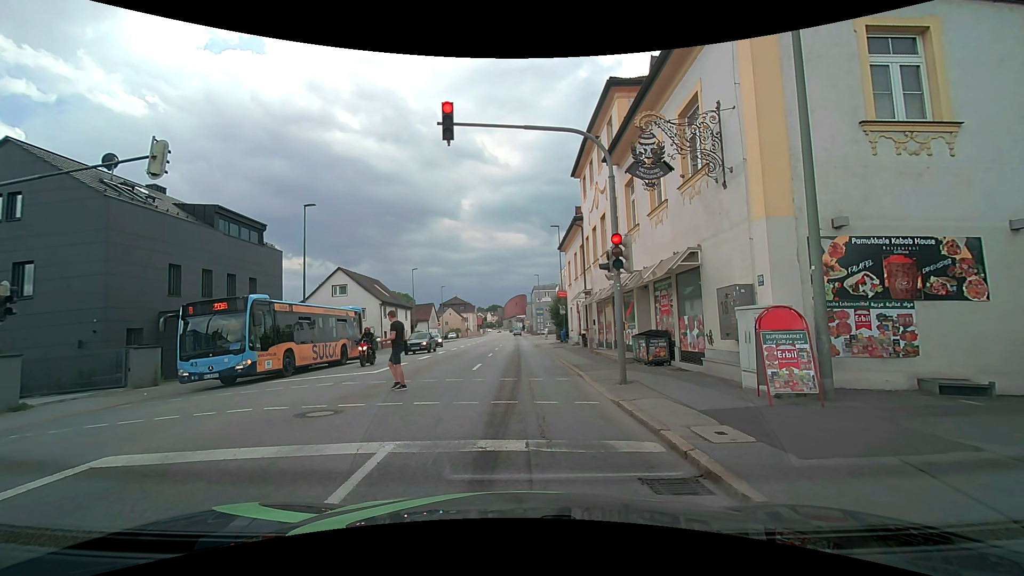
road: tertiary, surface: asphalt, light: Day
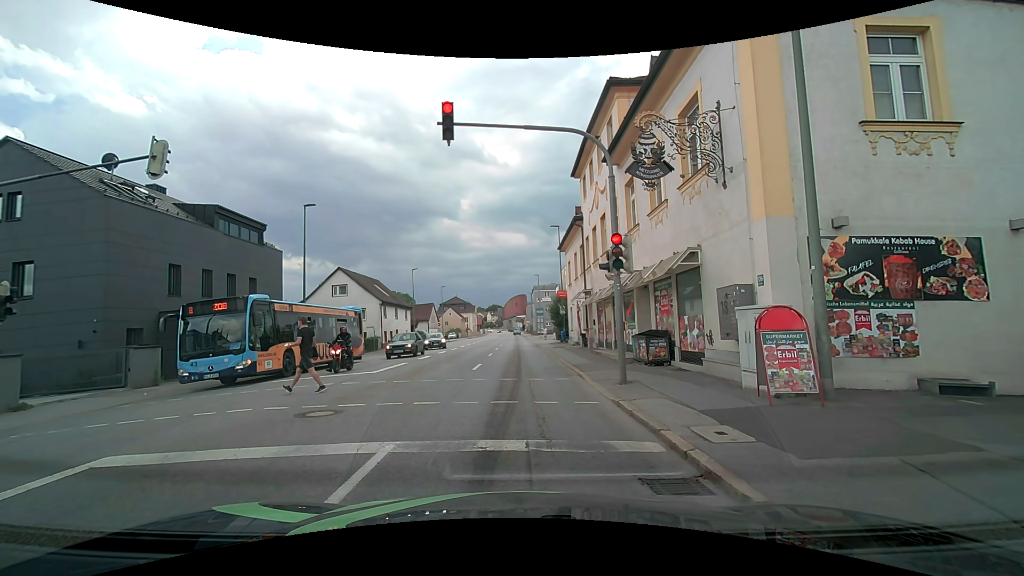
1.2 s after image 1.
(0.0, 0.0) m; 0°
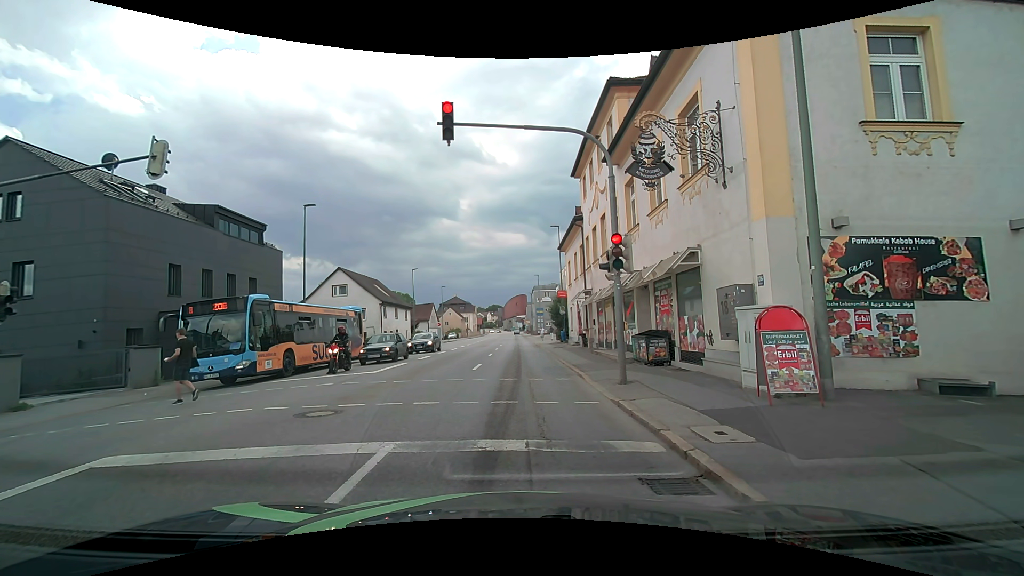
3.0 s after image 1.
(0.0, 0.0) m; 0°
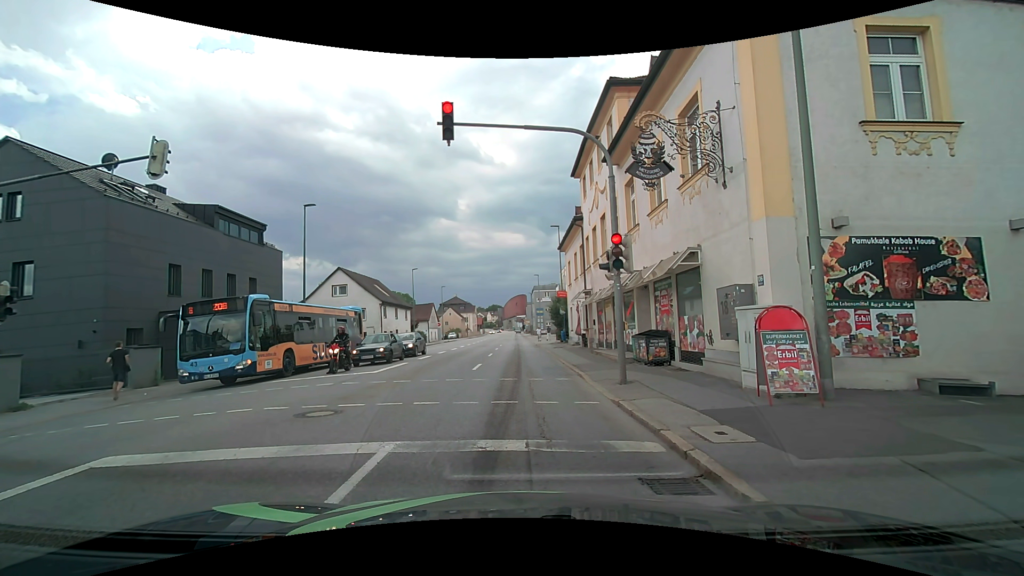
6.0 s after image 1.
(0.0, 0.0) m; 0°
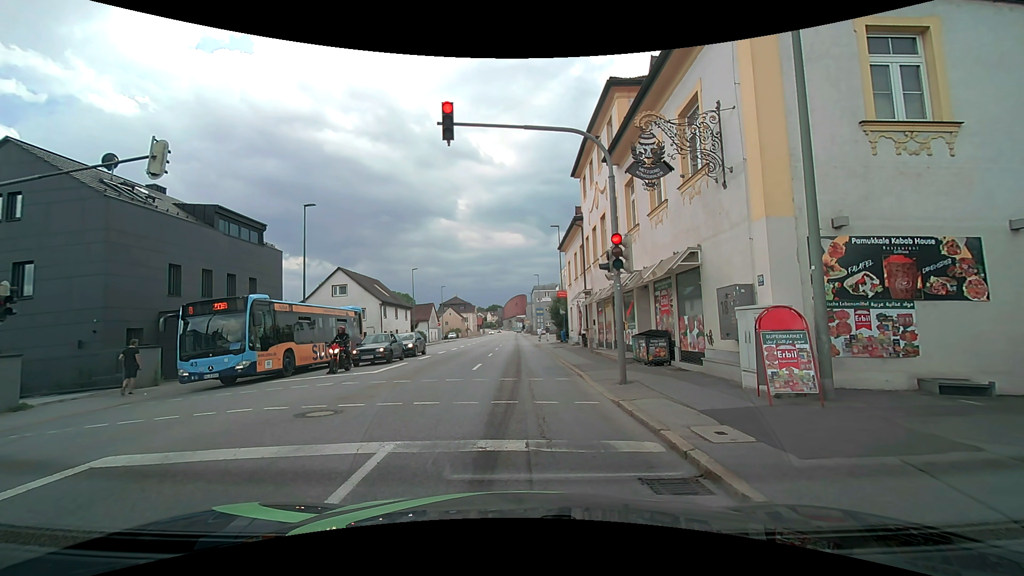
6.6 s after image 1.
(0.0, 0.0) m; 0°
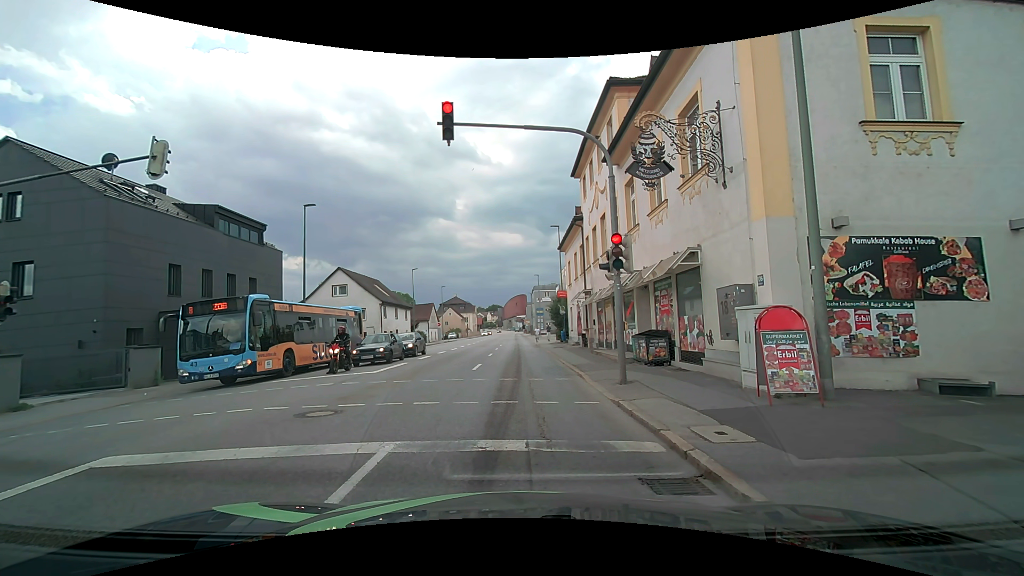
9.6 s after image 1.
(0.0, 0.0) m; 0°
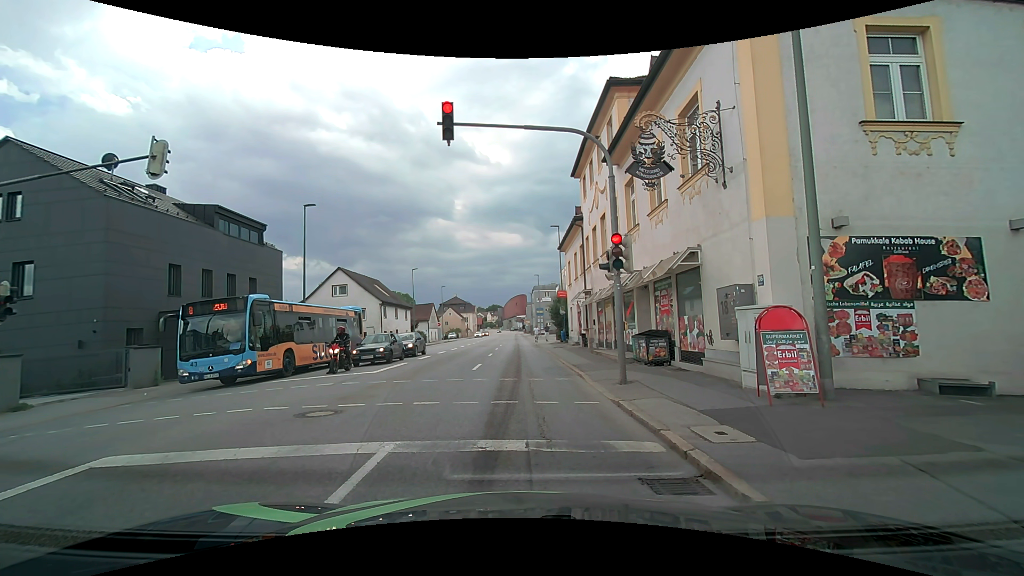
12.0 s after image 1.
(0.0, 0.0) m; 0°
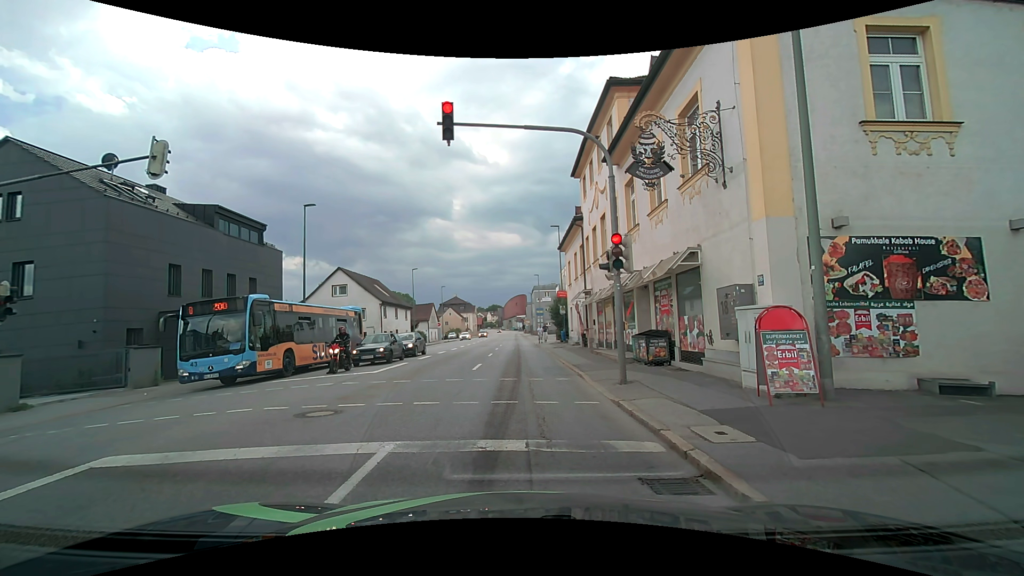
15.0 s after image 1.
(0.0, 0.0) m; 0°
(0, +10) (0, +20) (0, +30) (0, +40) (-1, +50) (-1, +60) (-1, +70) (-1, +80) (-1, +90) (-1, +100) m
